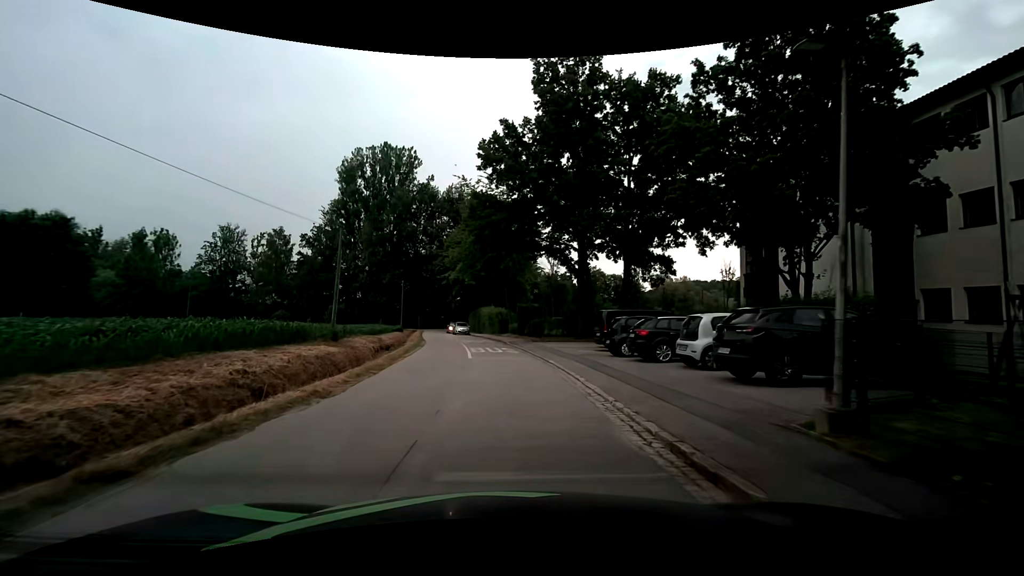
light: Day
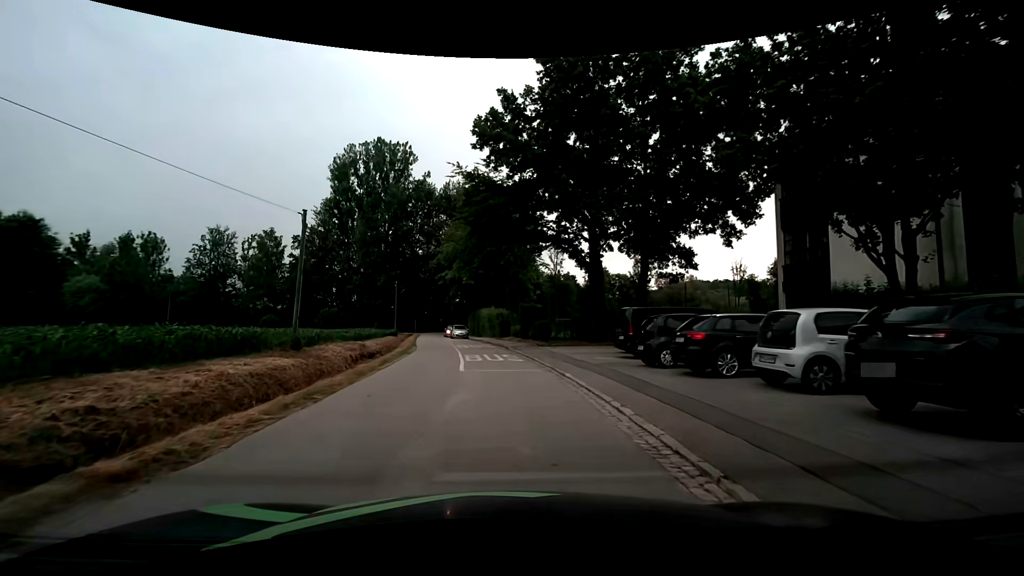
(+0.1, +4.3) m; +1°
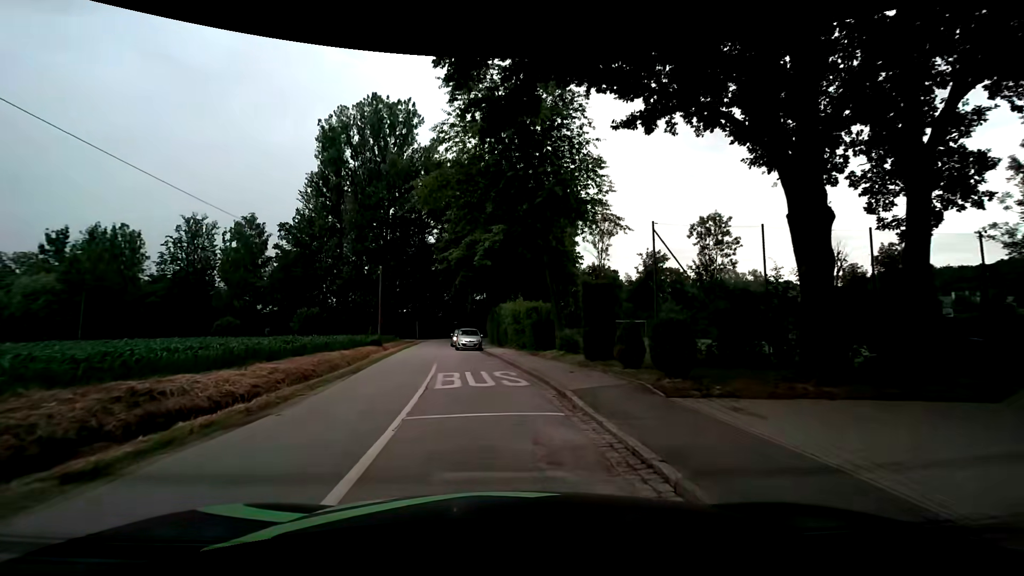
(-0.5, +19.2) m; -3°
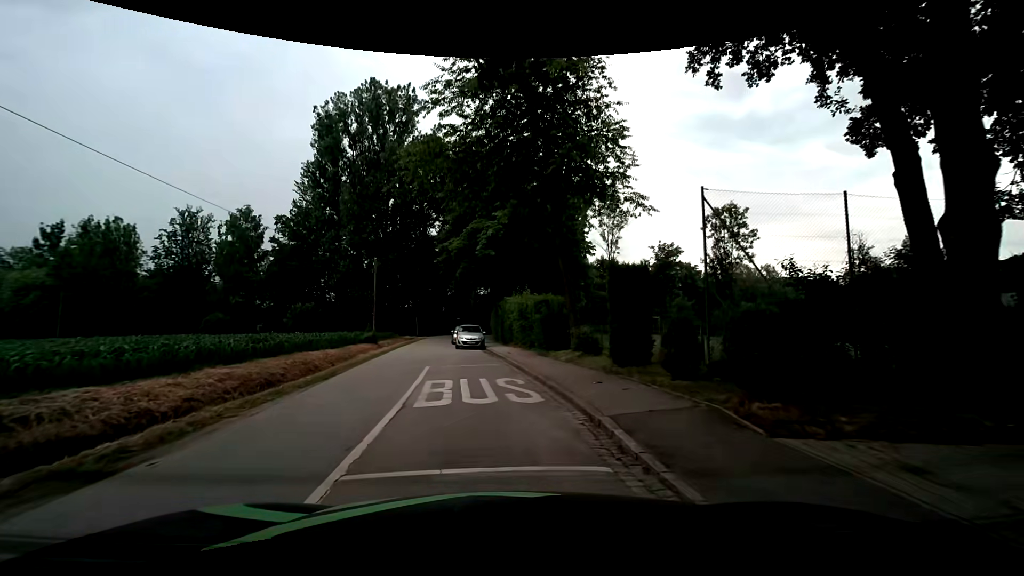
(0.0, +3.1) m; 0°
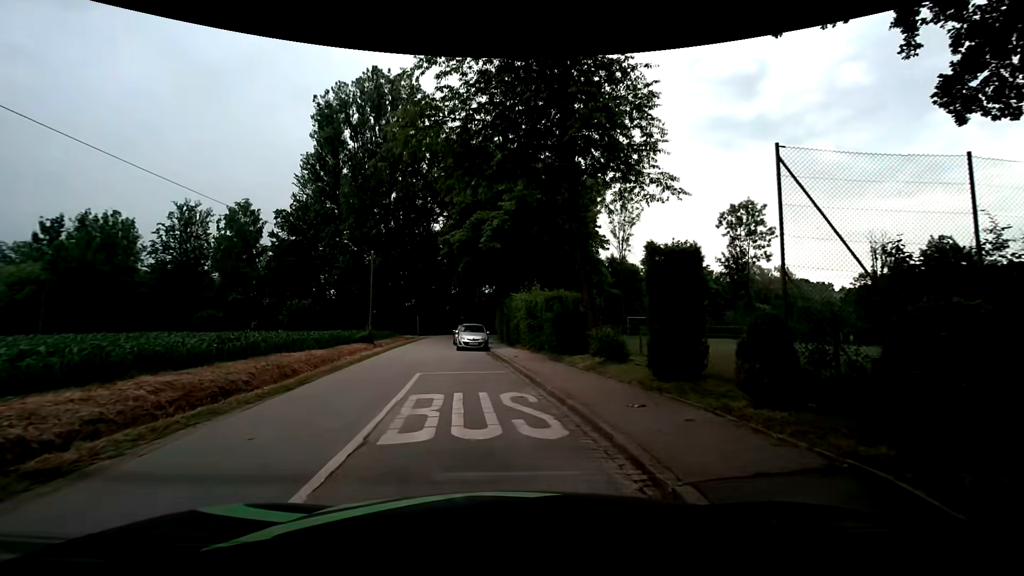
(-0.1, +2.6) m; -2°
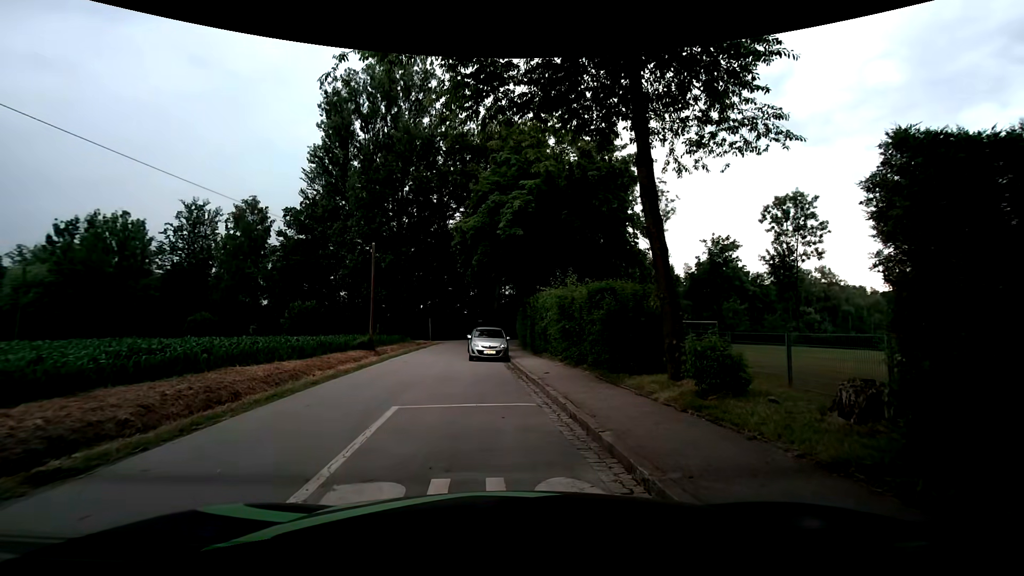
(0.0, +5.1) m; -1°
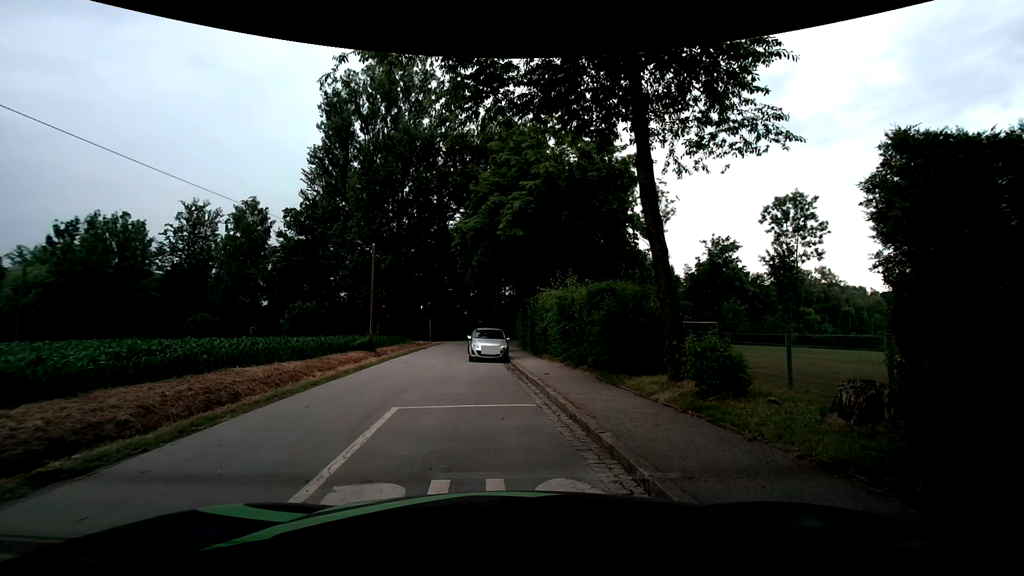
(0.0, +0.1) m; 0°
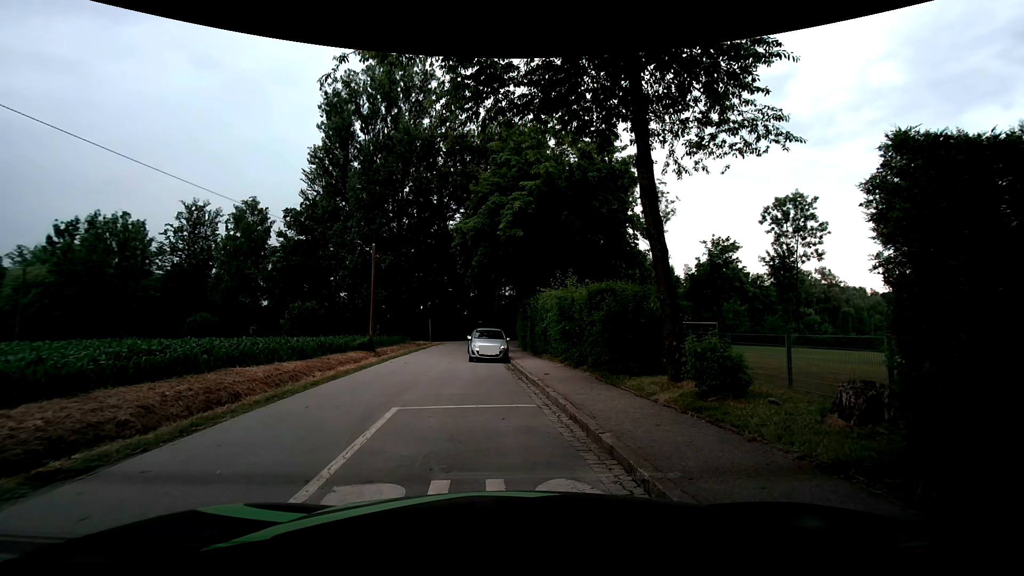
(0.0, 0.0) m; 0°
